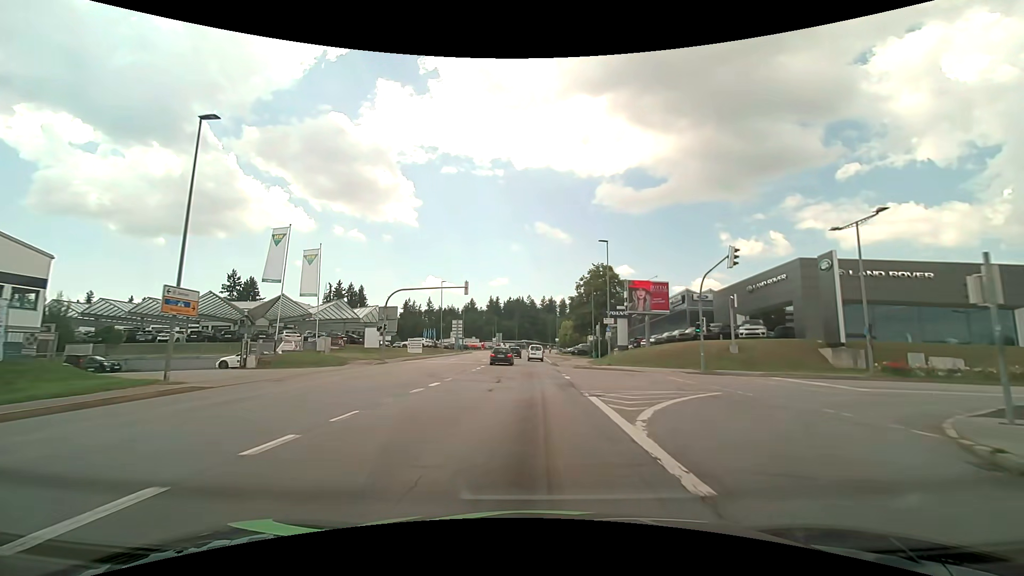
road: tertiary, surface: asphalt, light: Day
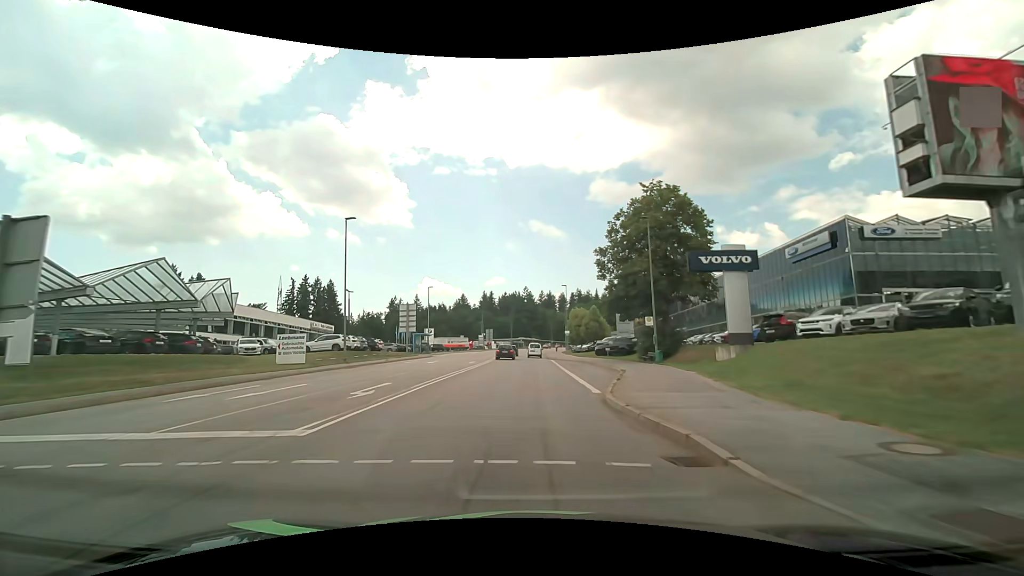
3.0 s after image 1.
(0.0, +36.0) m; 0°
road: secondary
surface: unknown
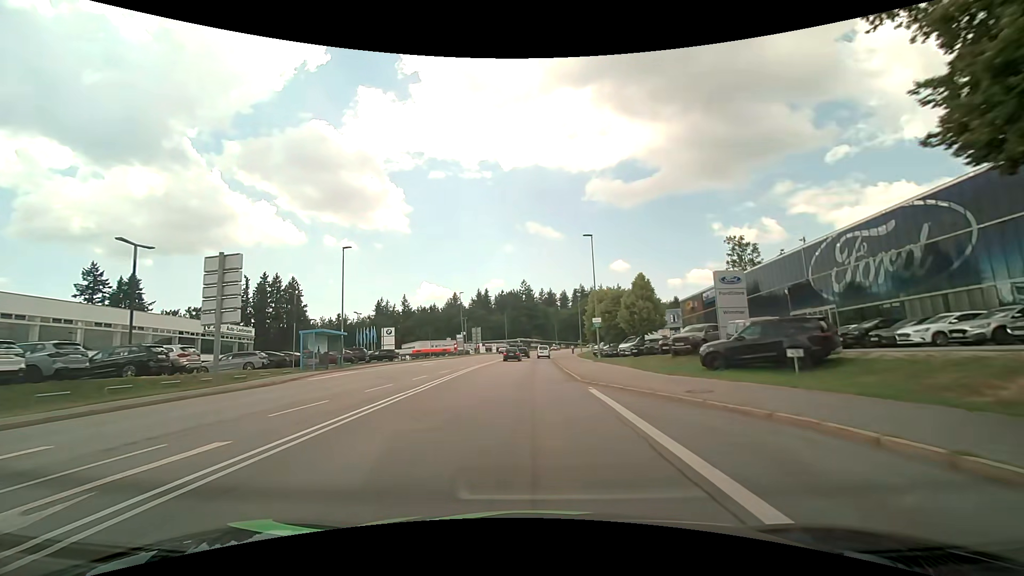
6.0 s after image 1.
(-0.1, +34.4) m; 0°
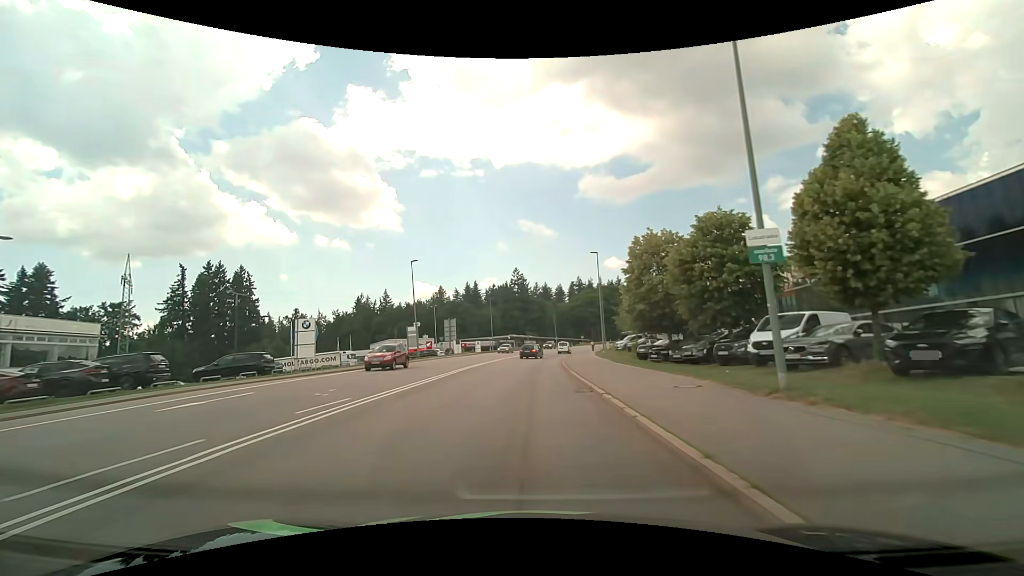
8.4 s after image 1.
(+0.1, +29.7) m; +1°
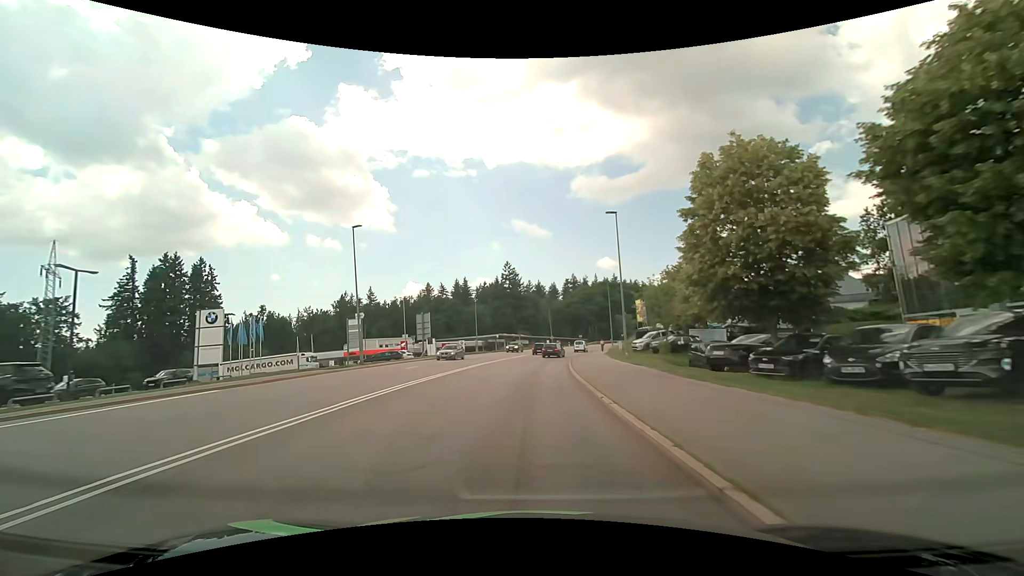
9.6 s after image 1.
(+0.1, +15.3) m; +1°
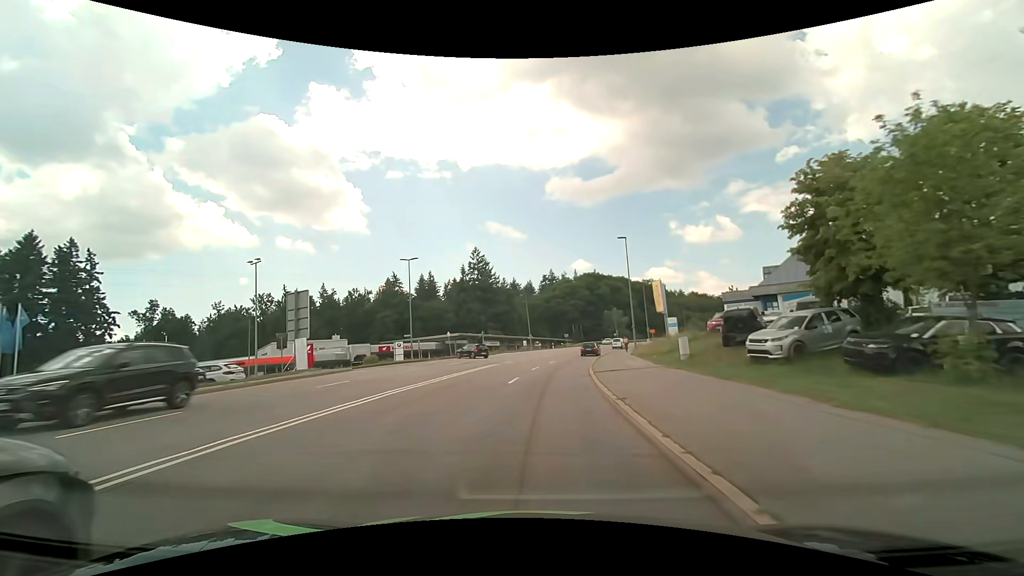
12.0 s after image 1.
(+0.5, +30.3) m; +3°
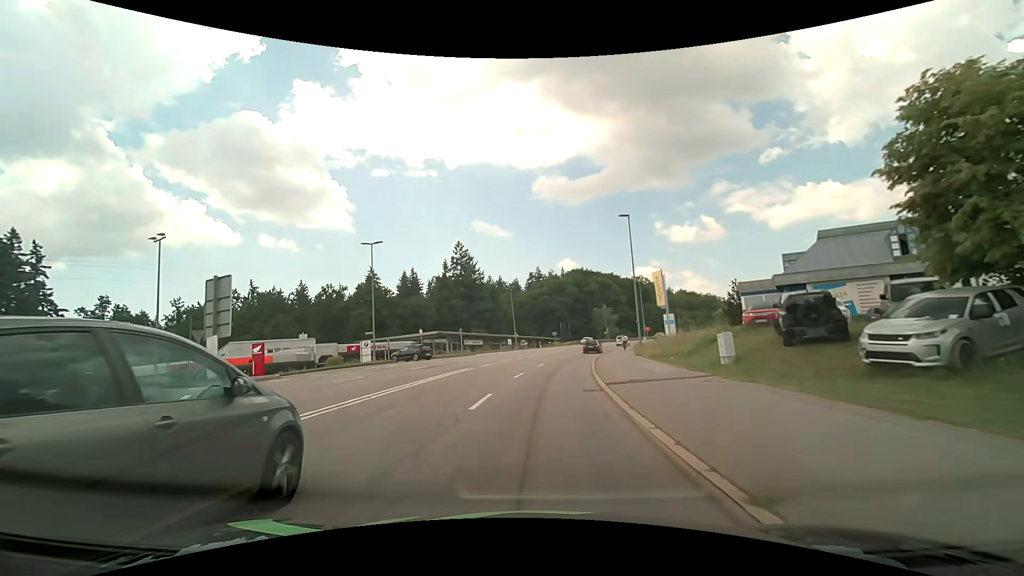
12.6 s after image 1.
(+0.1, +7.5) m; +1°
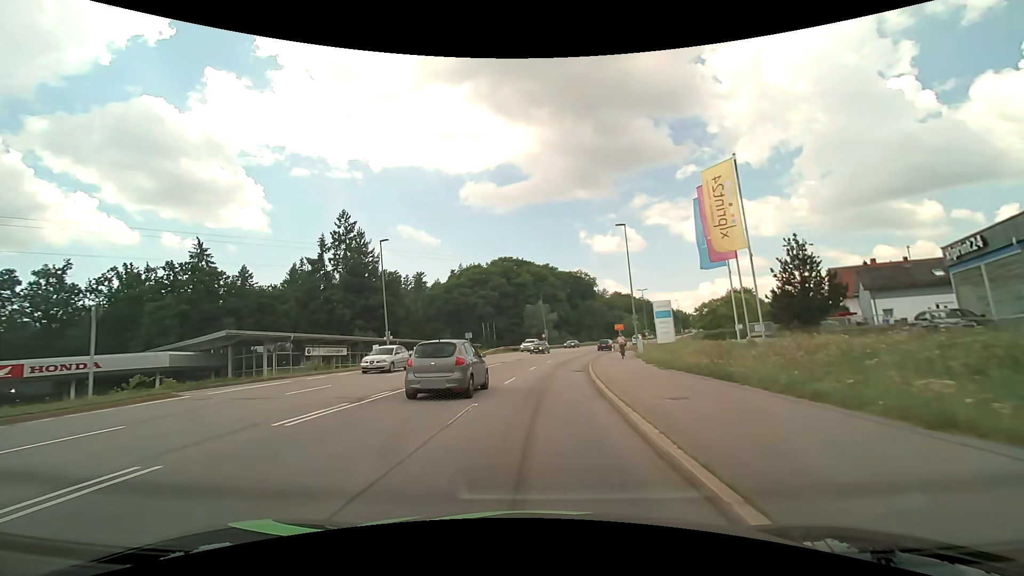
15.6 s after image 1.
(+2.9, +37.2) m; +9°
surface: asphalt
(0, +10) (+1, +20) (+1, +30) (+3, +40) (+5, +50) (+7, +59) (+9, +69) (+12, +79) (+16, +88) (+19, +97) m
